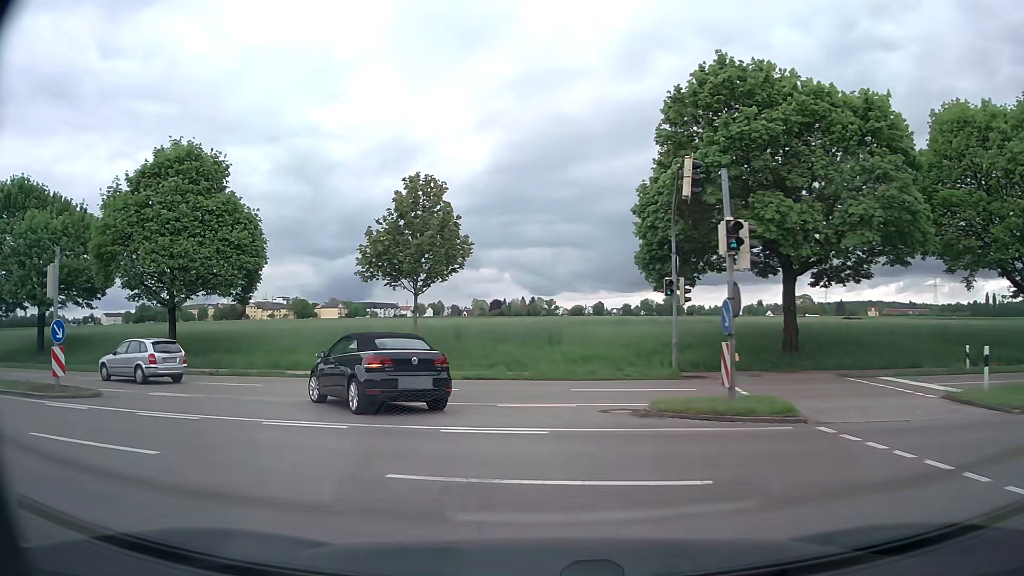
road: residential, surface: asphalt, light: Day
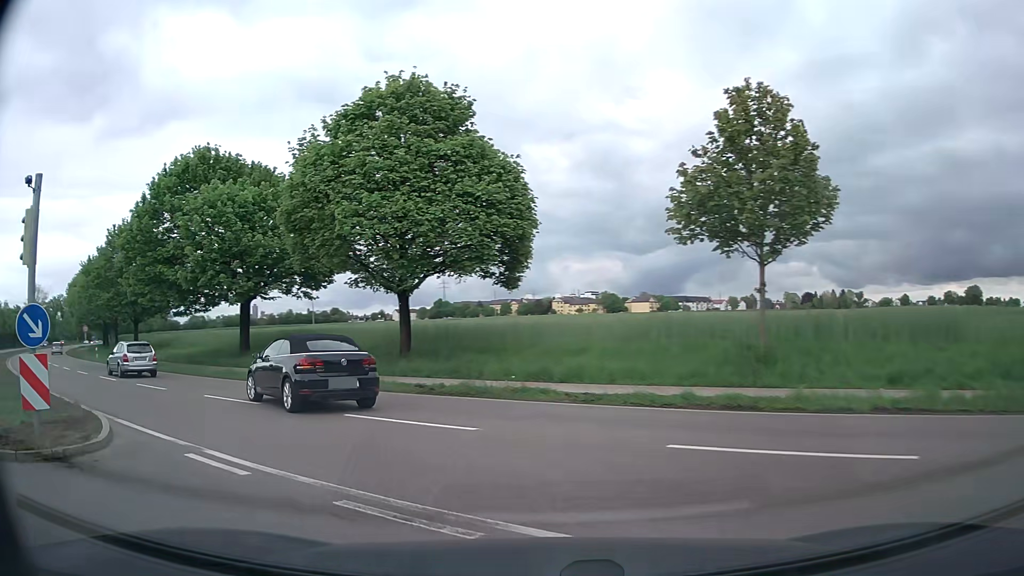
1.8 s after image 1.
(-2.2, +10.4) m; -26°
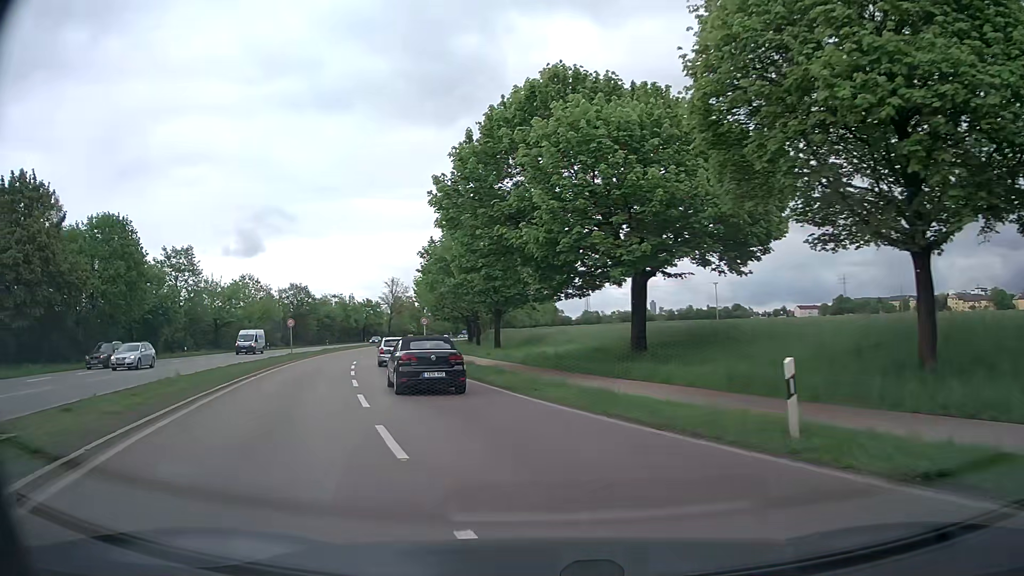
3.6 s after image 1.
(-4.4, +12.0) m; -35°
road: primary
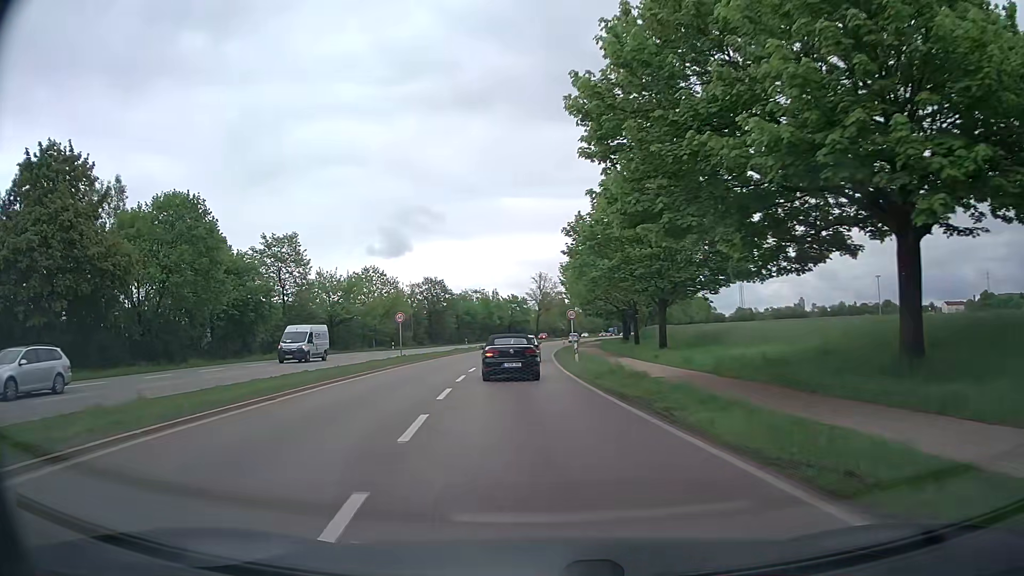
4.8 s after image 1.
(-1.3, +11.2) m; -13°
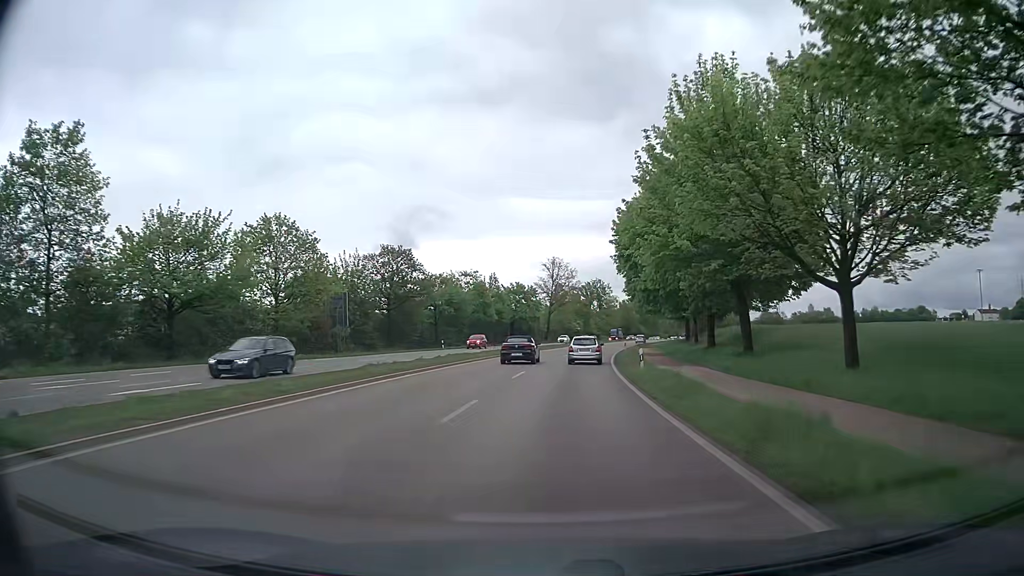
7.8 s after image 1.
(-1.8, +40.3) m; -1°
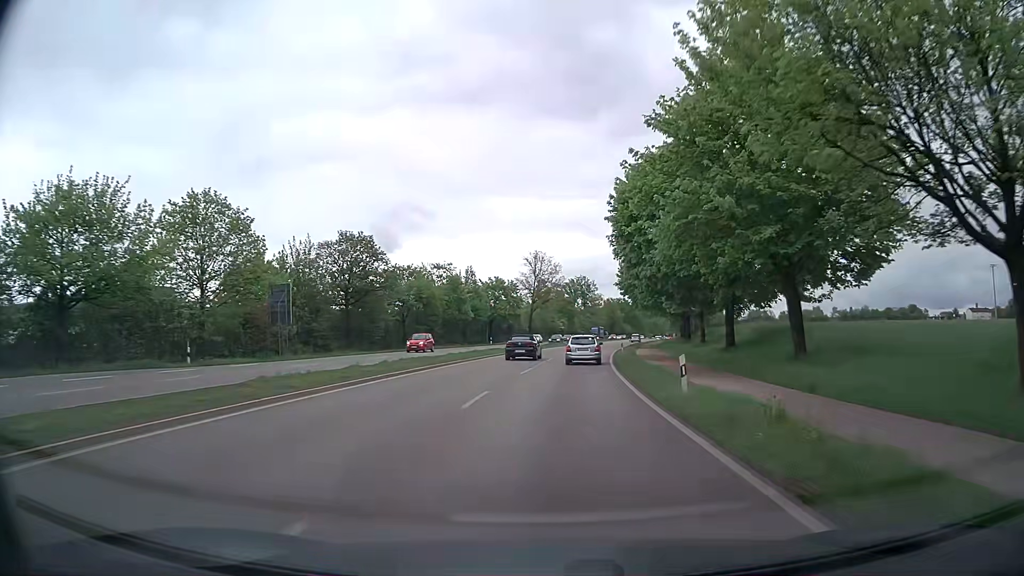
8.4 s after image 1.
(+0.1, +9.9) m; +2°
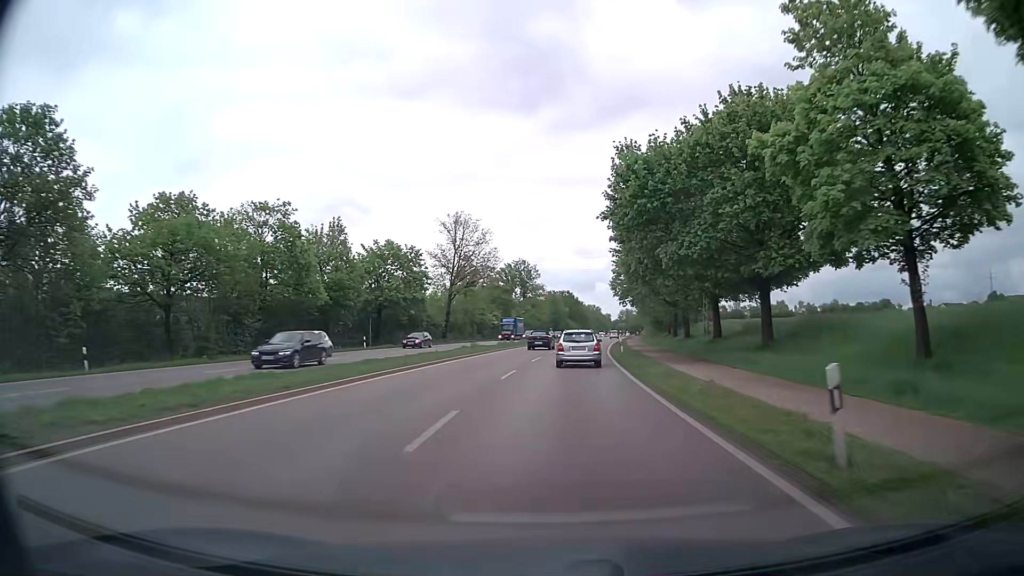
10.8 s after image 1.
(+1.7, +40.8) m; +5°
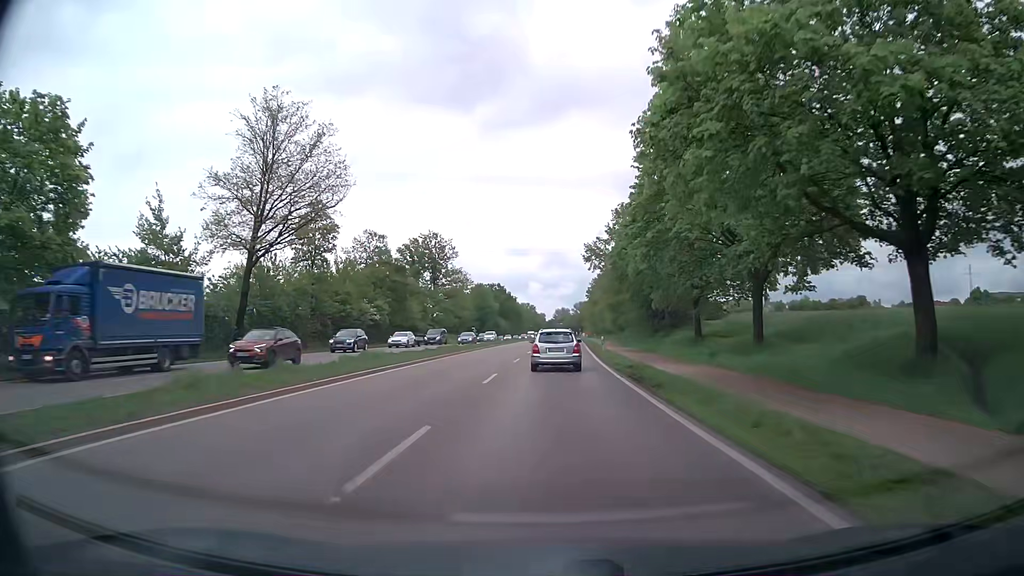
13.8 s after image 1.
(+2.5, +49.3) m; +5°
(0, +10) (0, +20) (+1, +30) (+1, +40) (+1, +50) (+2, +60) (+2, +70) (+3, +80) (+4, +90) (+4, +100) m
